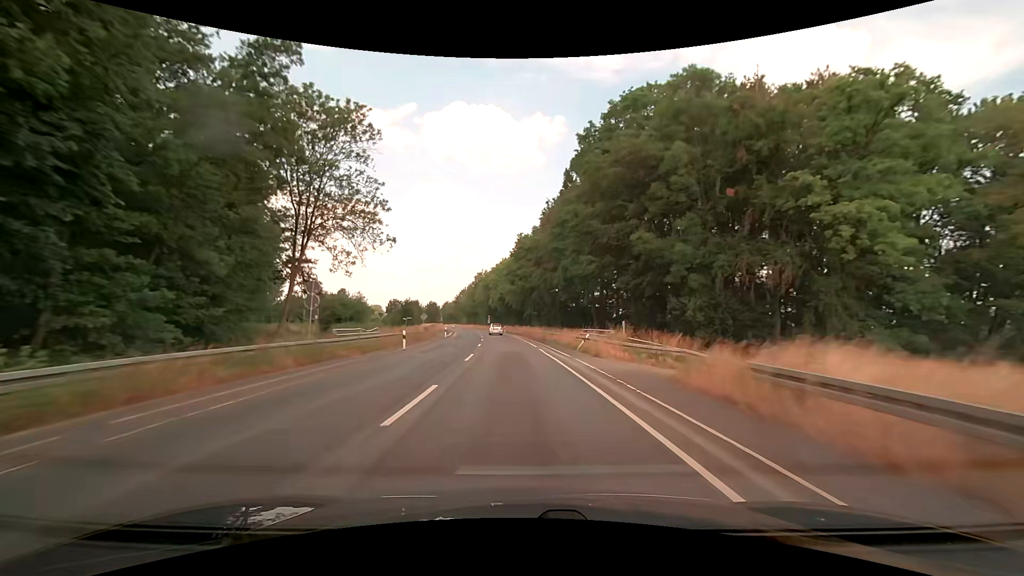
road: secondary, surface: asphalt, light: Day
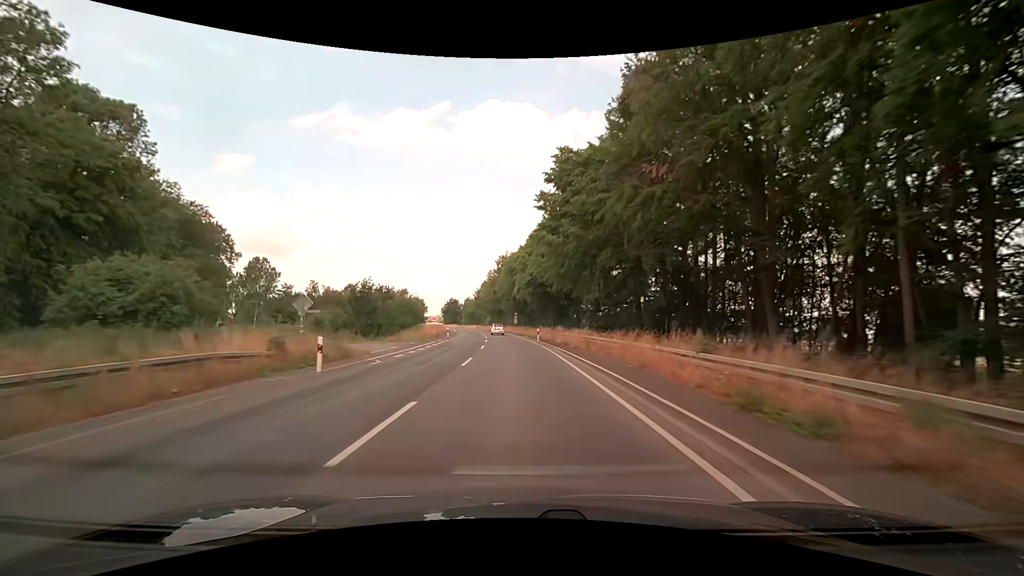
(-1.4, +38.6) m; -4°
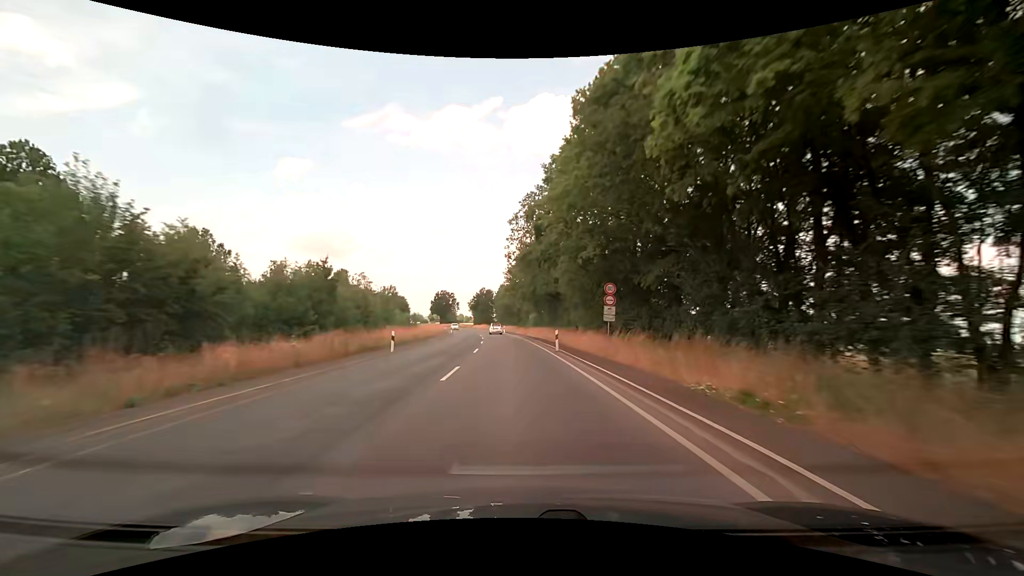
(-3.2, +64.2) m; -6°
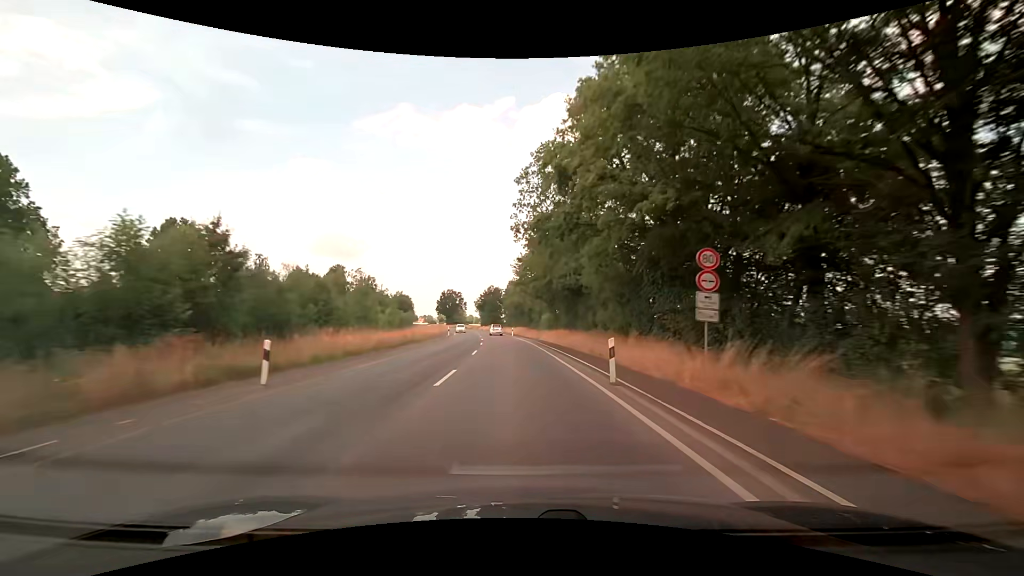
(-0.1, +12.8) m; -1°
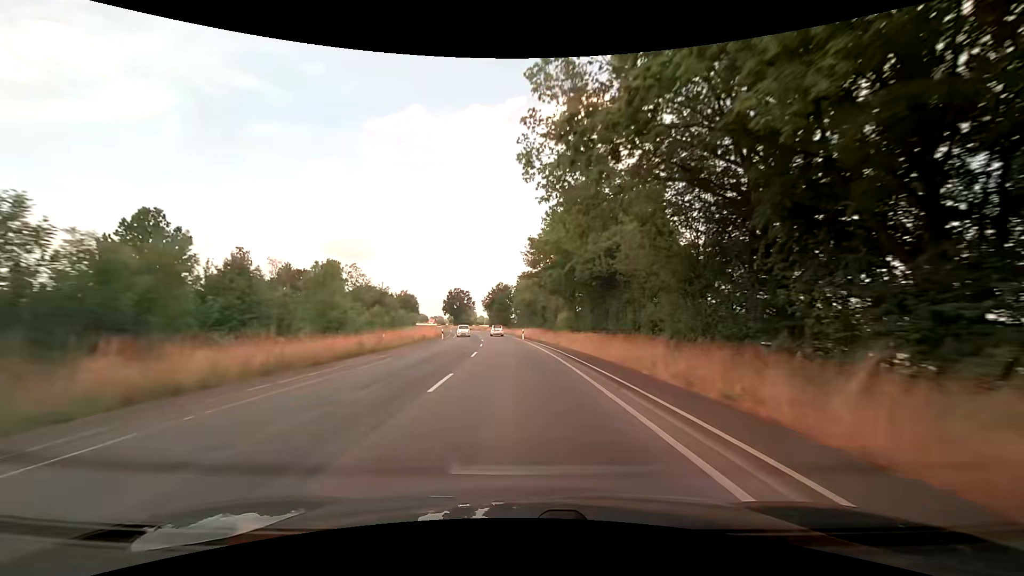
(-0.1, +12.9) m; -1°
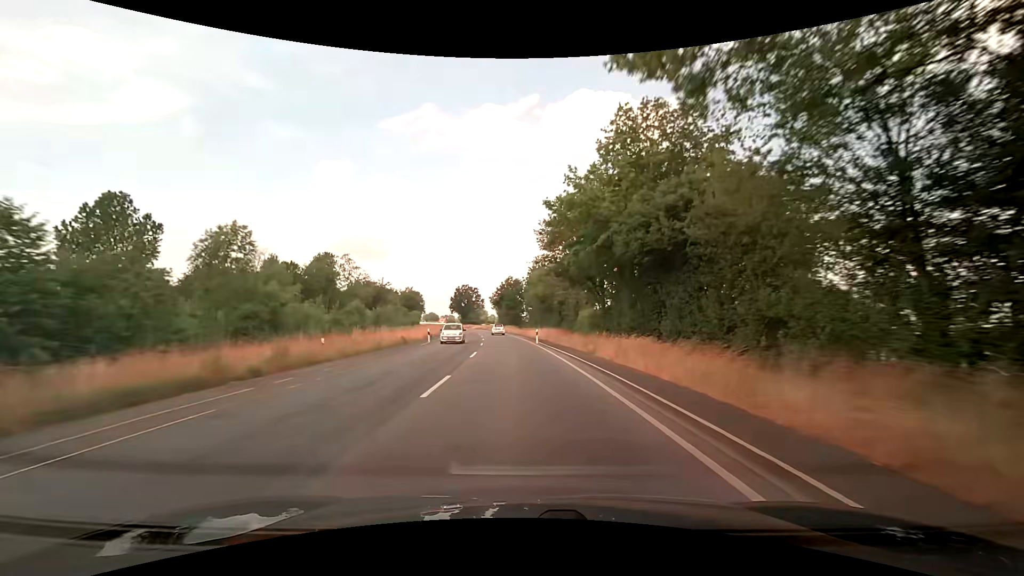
(-0.1, +12.9) m; -1°
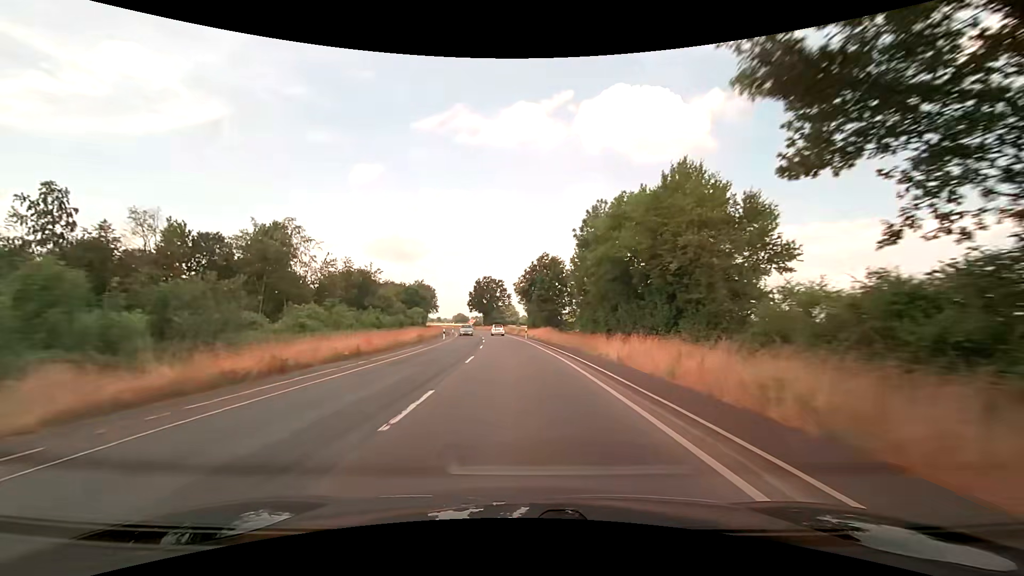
(-1.3, +38.5) m; -4°
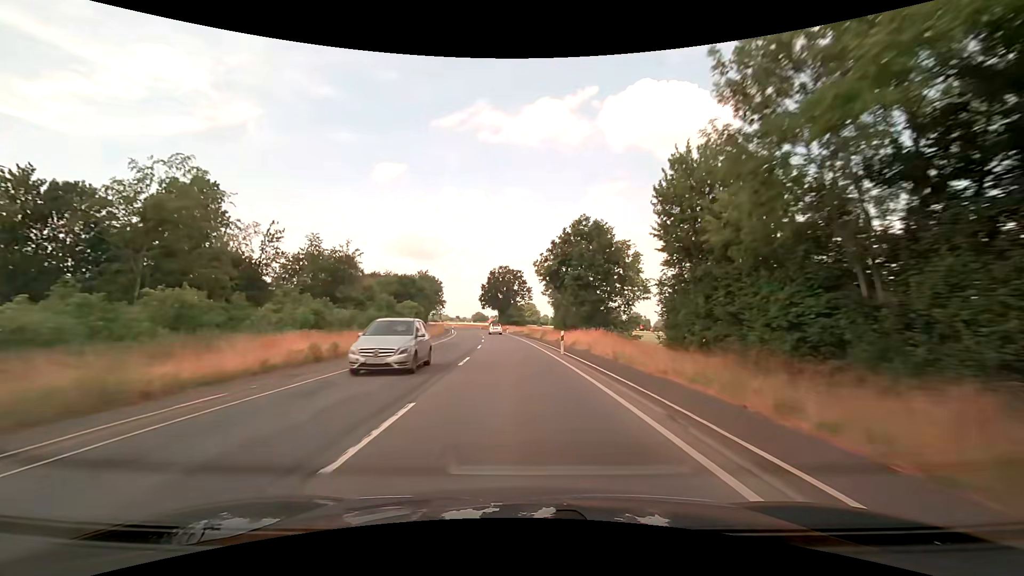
(-0.7, +25.7) m; -3°
(0, +10) (0, +20) (-1, +30) (-1, +40) (-2, +50) (-3, +60) (-4, +70) (-5, +80) (-7, +90) (-8, +100) m
